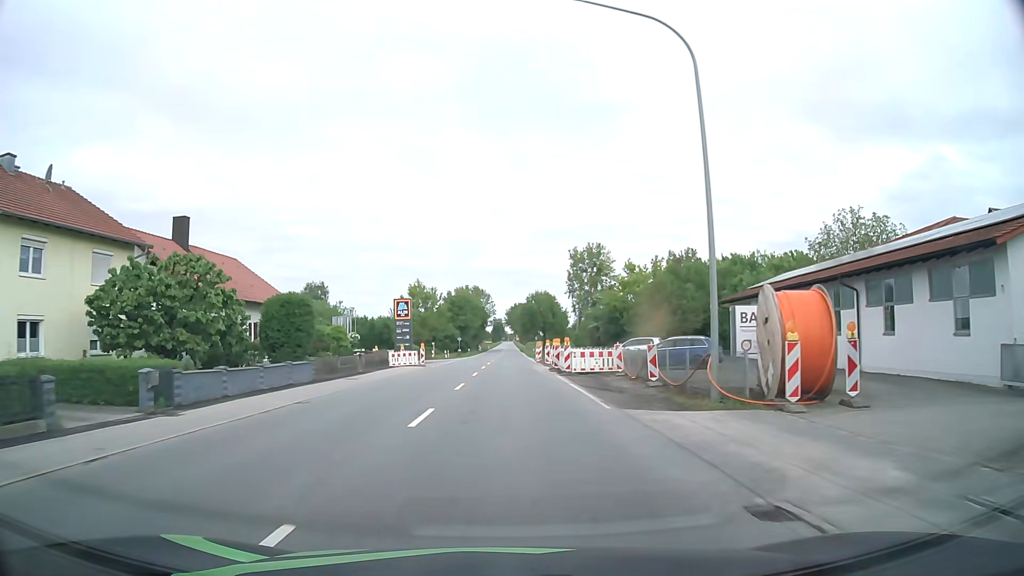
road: primary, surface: asphalt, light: Day
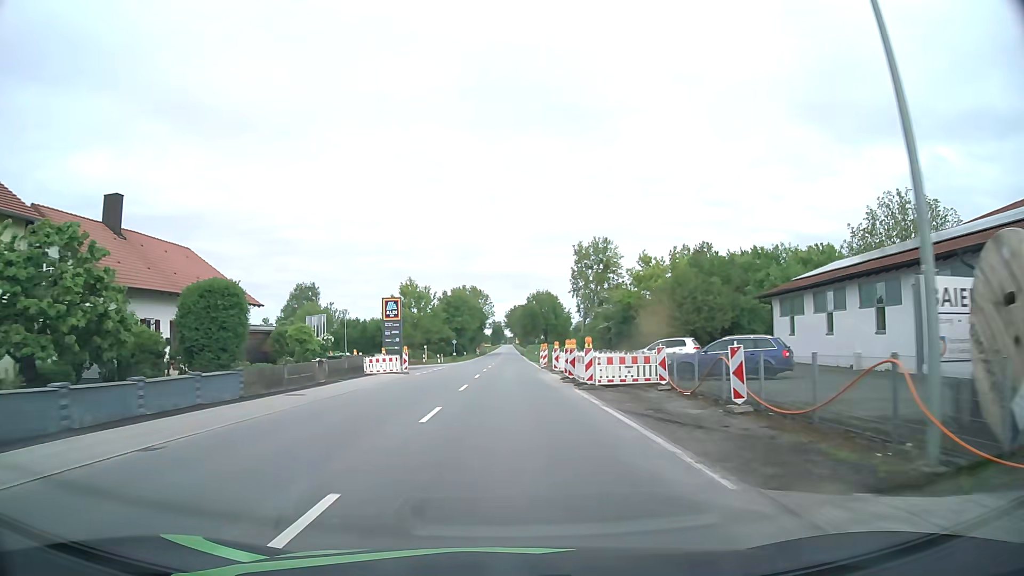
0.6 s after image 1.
(0.0, +8.0) m; 0°
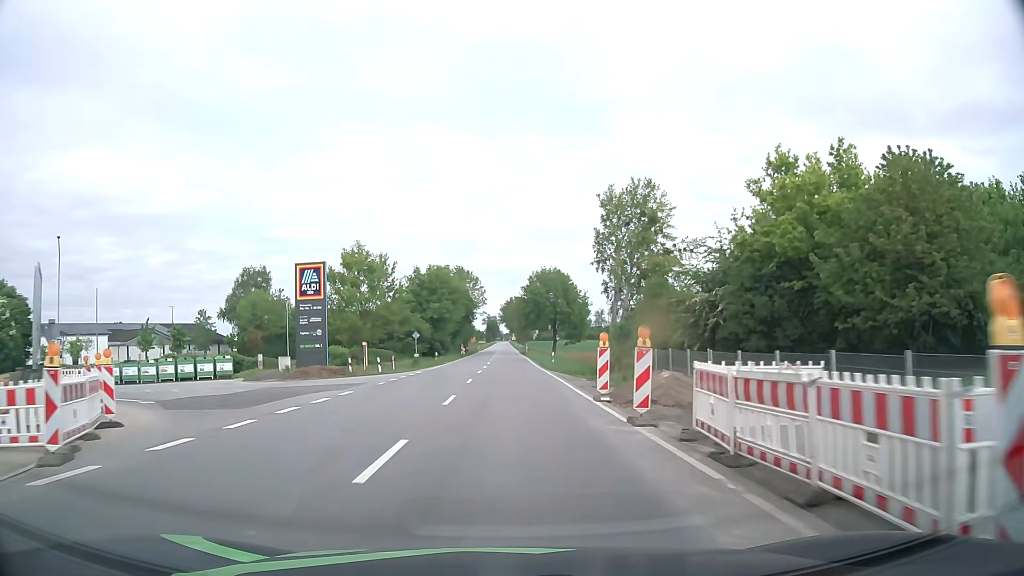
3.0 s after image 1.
(+0.2, +32.6) m; +1°
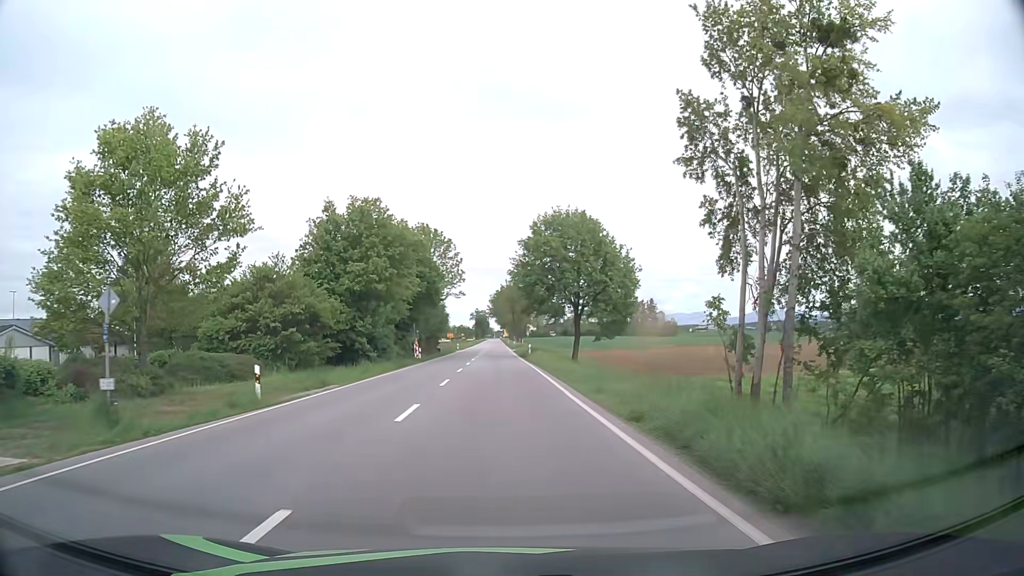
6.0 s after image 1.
(+0.3, +40.3) m; +1°
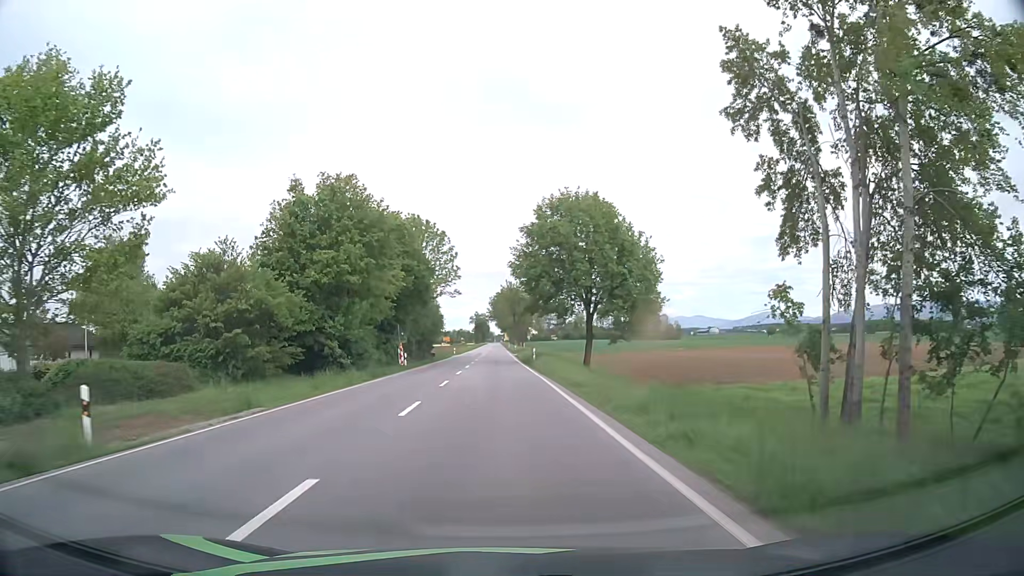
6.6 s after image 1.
(0.0, +7.9) m; 0°
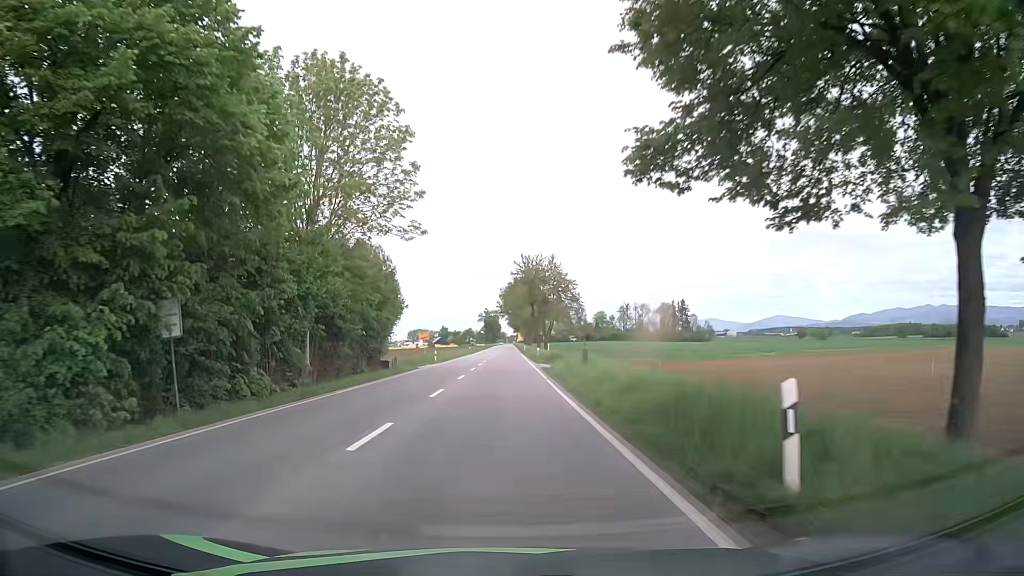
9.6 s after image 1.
(-0.3, +40.3) m; -1°
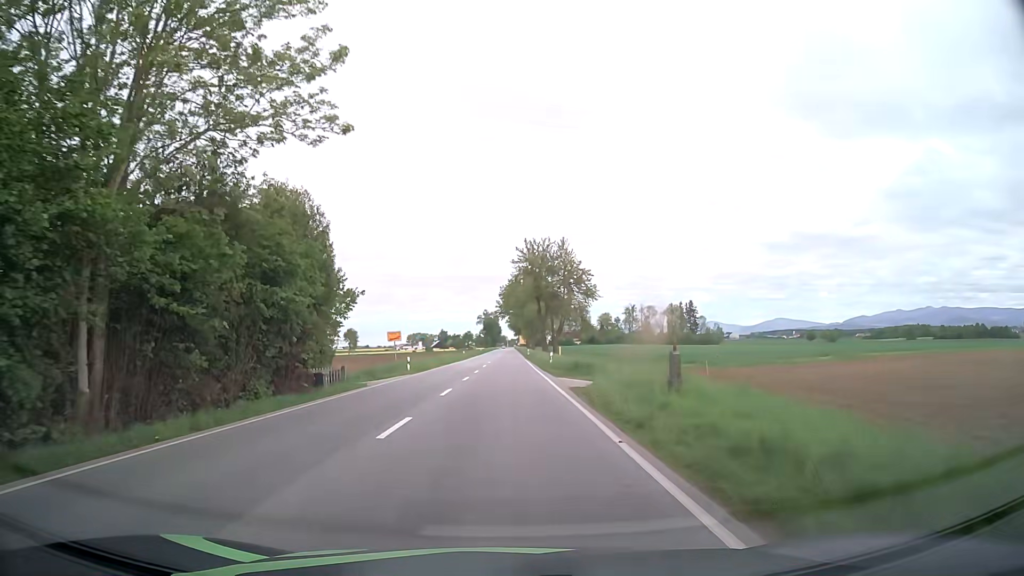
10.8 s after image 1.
(0.0, +16.7) m; 0°
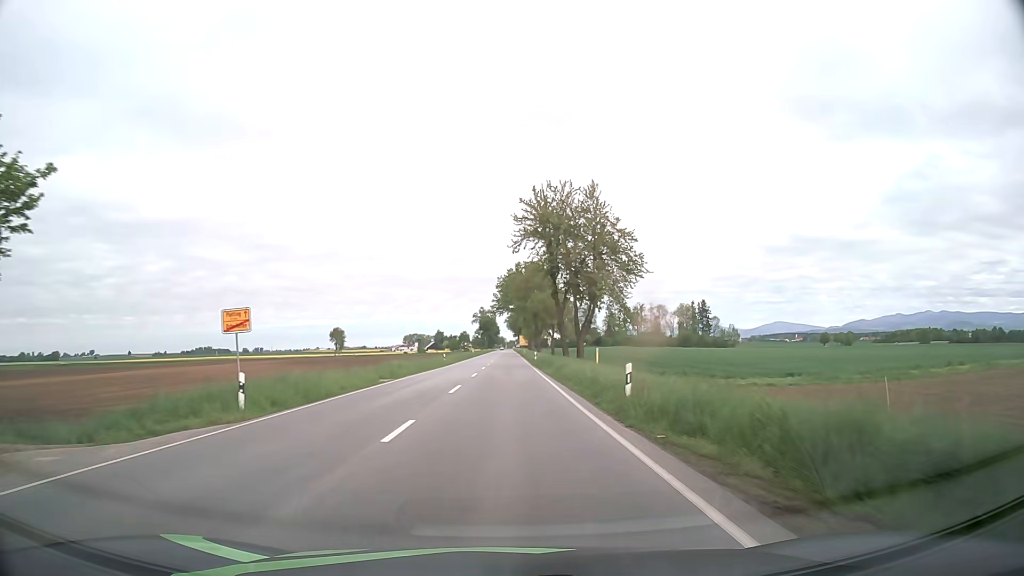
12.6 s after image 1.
(0.0, +27.4) m; 0°
(0, +10) (0, +20) (0, +30) (0, +40) (0, +50) (0, +60) (0, +70) (+1, +80) (+1, +90) (+1, +100) m
